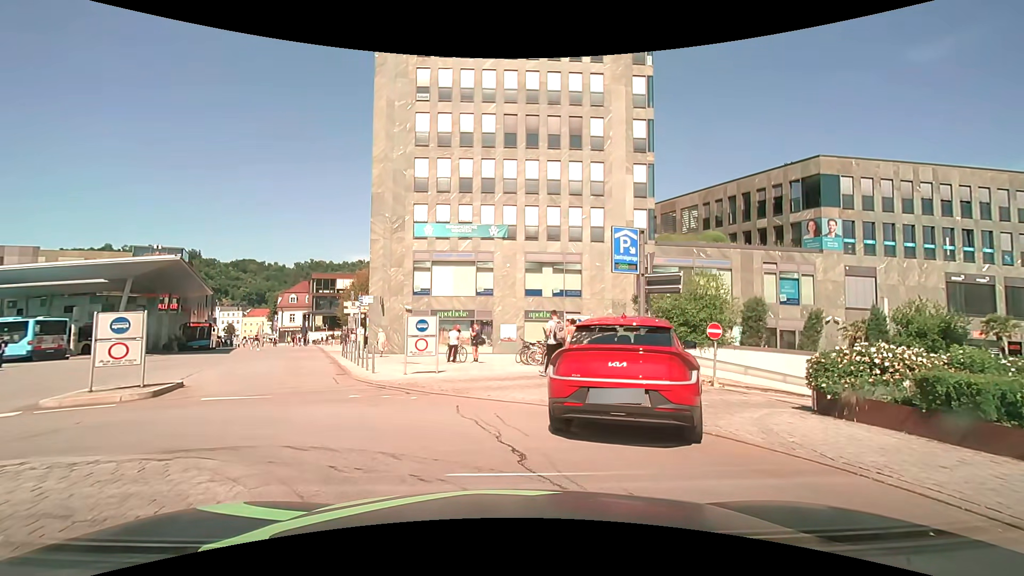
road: residential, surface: asphalt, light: Day
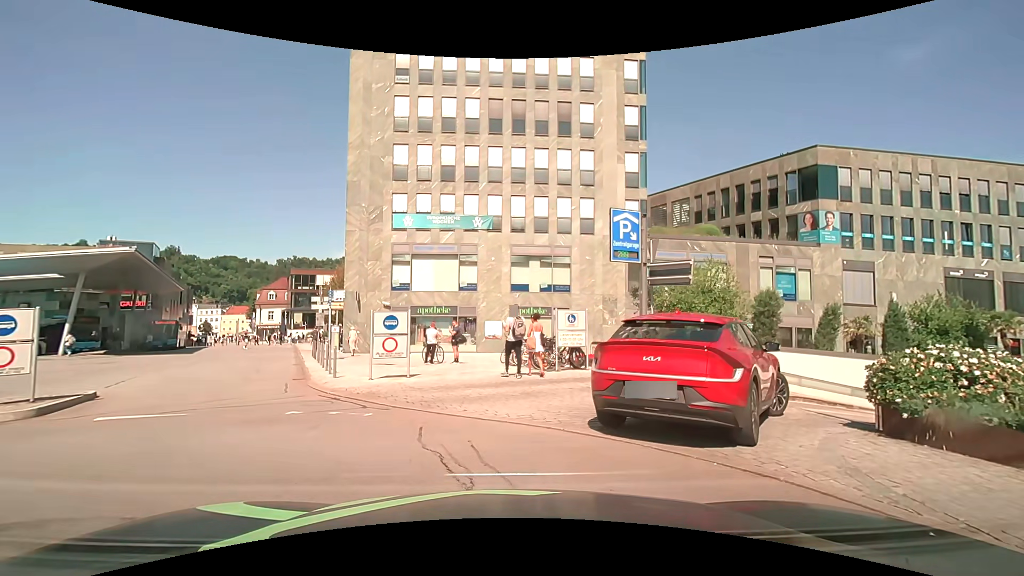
(0.0, +2.1) m; 0°
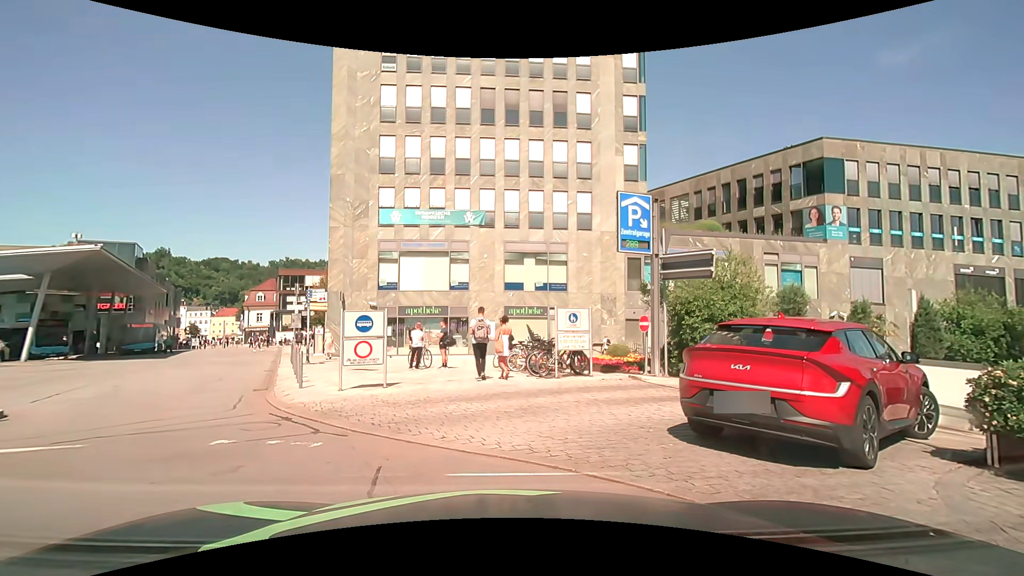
(0.0, +1.8) m; +1°
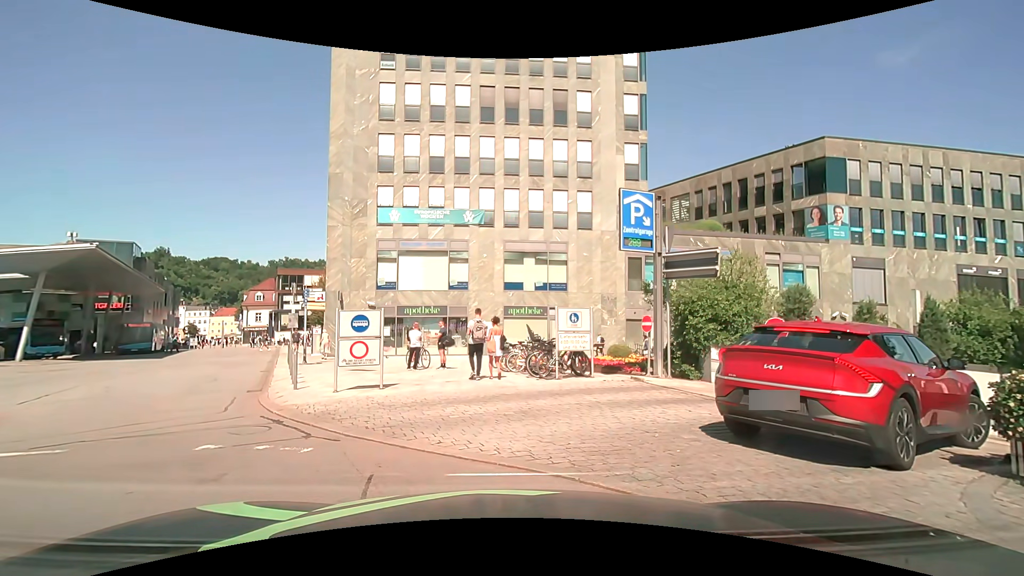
(0.0, +0.3) m; 0°
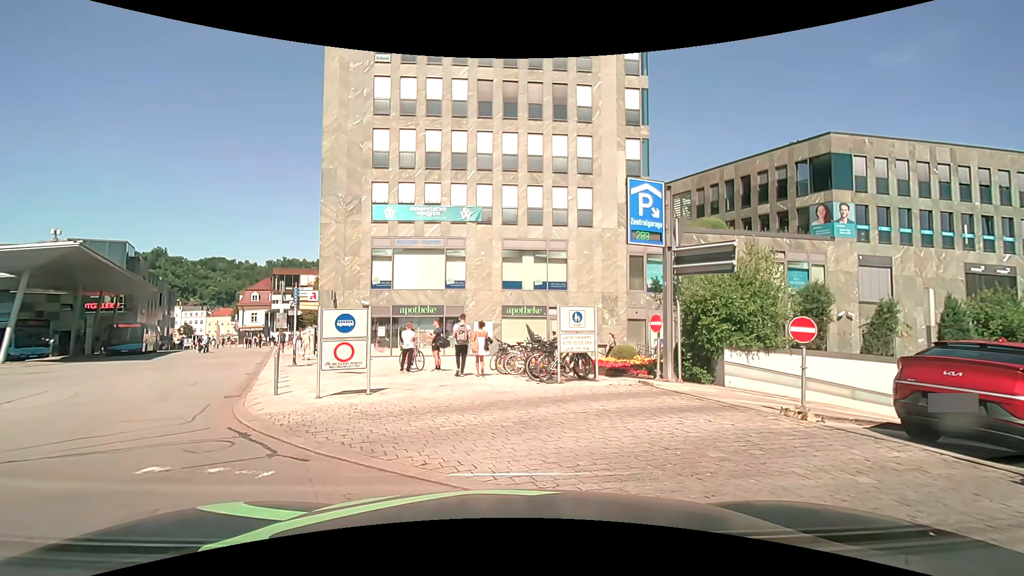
(0.0, +0.9) m; 0°
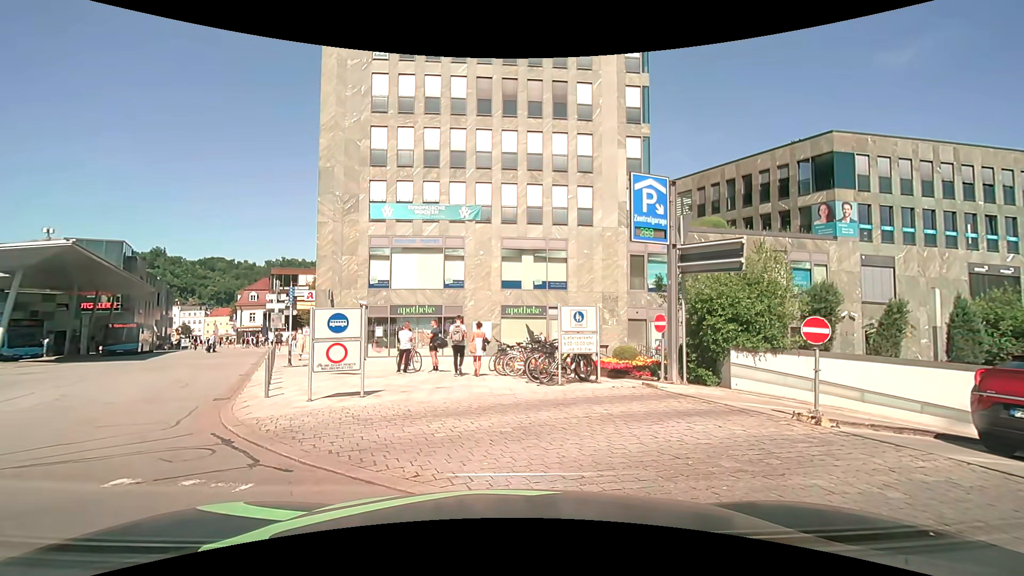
(0.0, +0.4) m; 0°
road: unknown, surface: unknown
